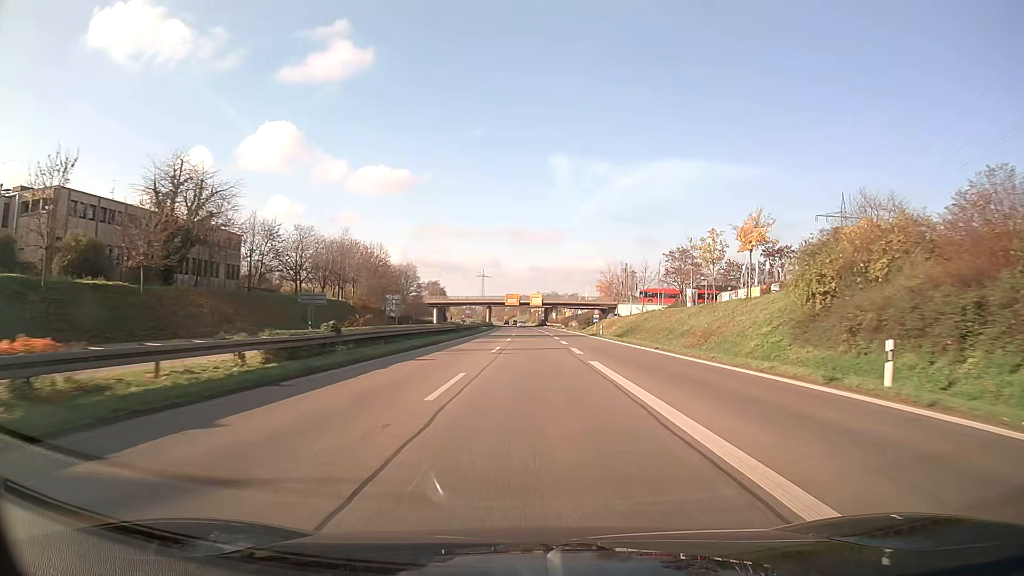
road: trunk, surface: asphalt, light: Day
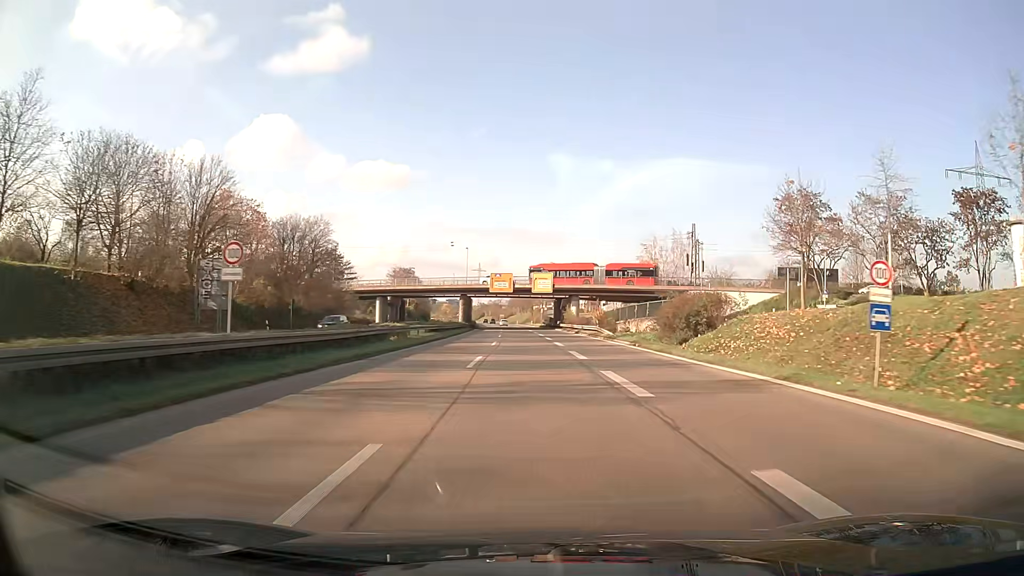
(0.0, +64.9) m; 0°
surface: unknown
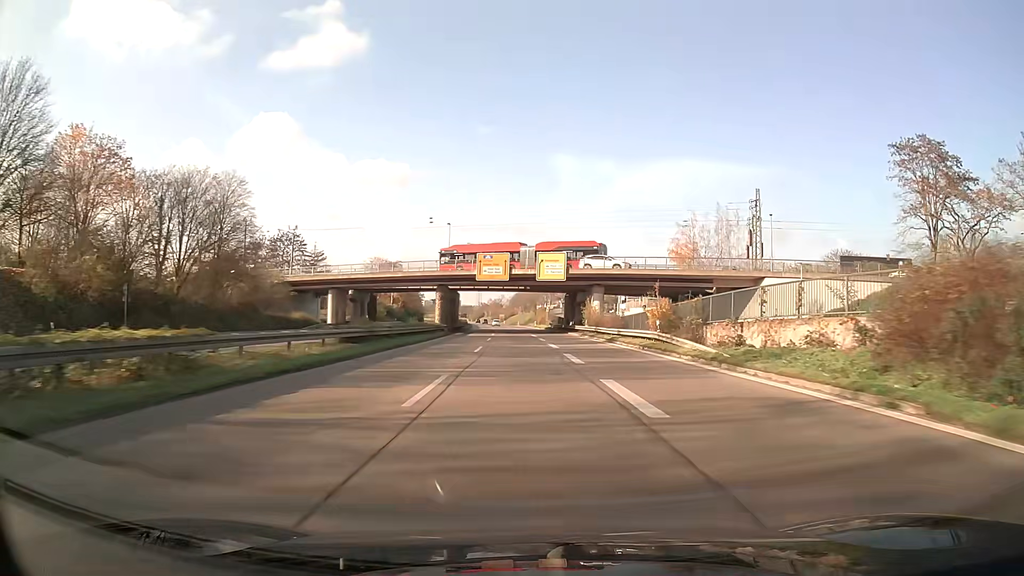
(-0.1, +26.7) m; 0°
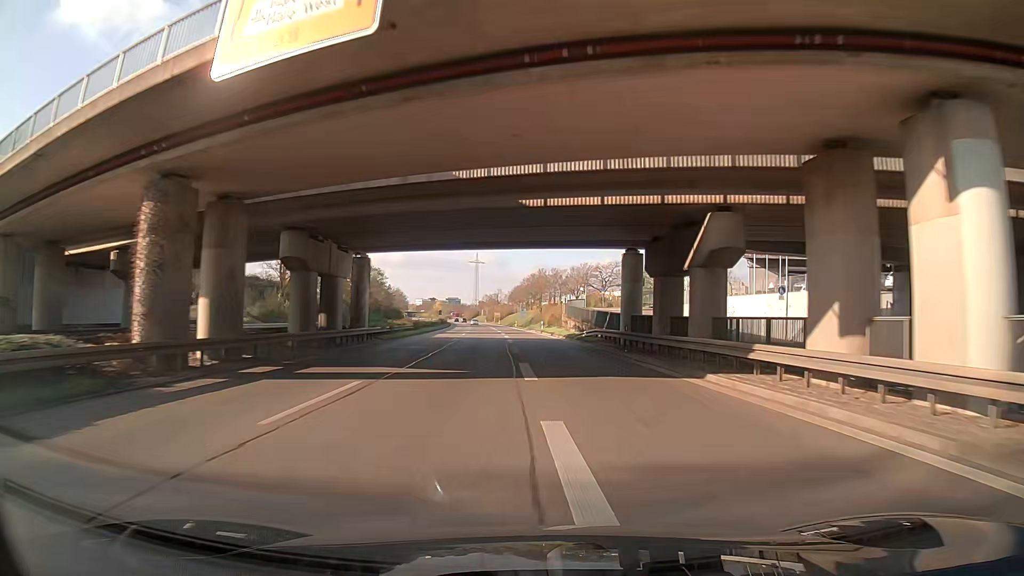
(-0.1, +54.7) m; -1°
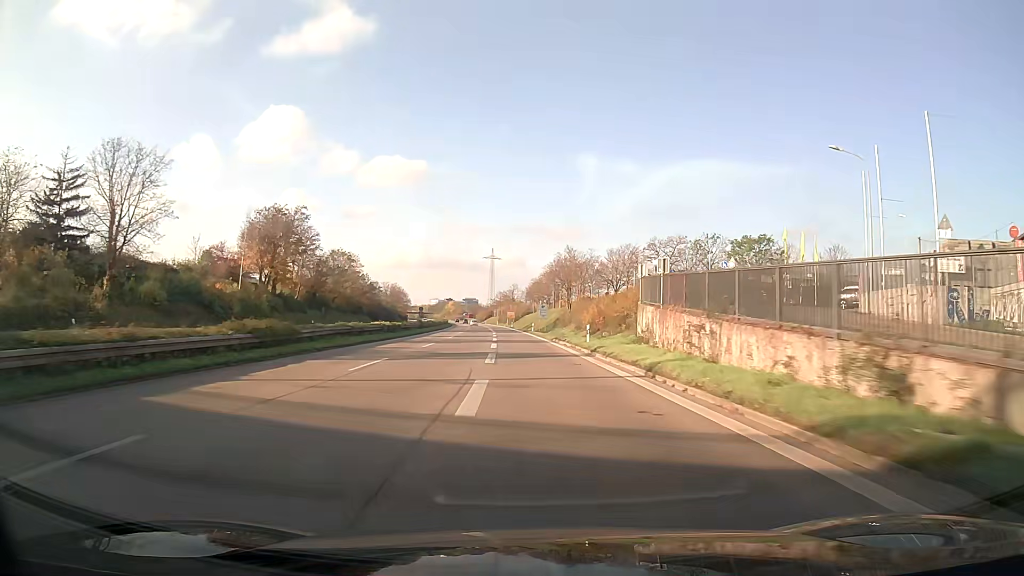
(-0.2, +41.6) m; -1°
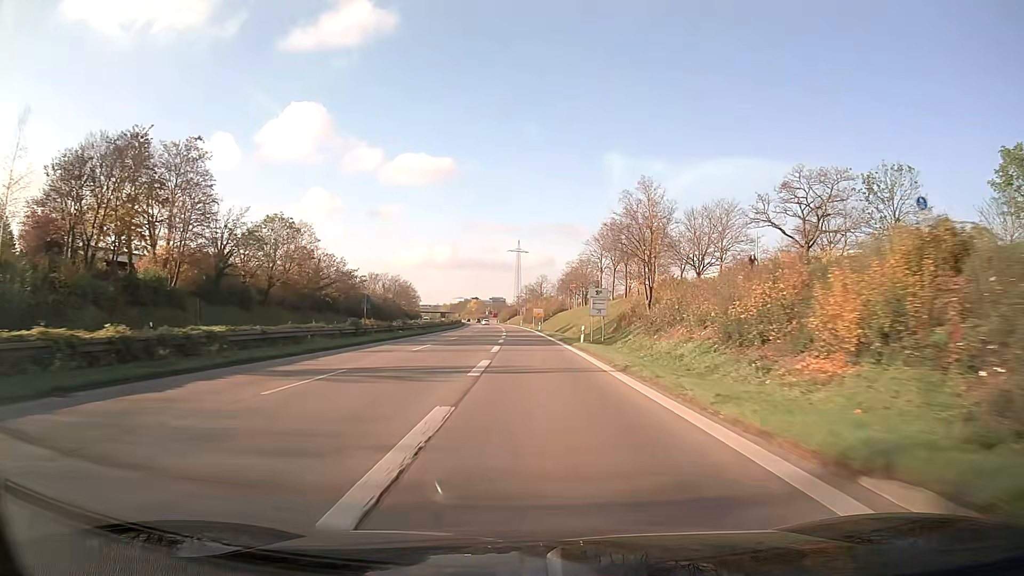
(-1.2, +41.6) m; -3°
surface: asphalt
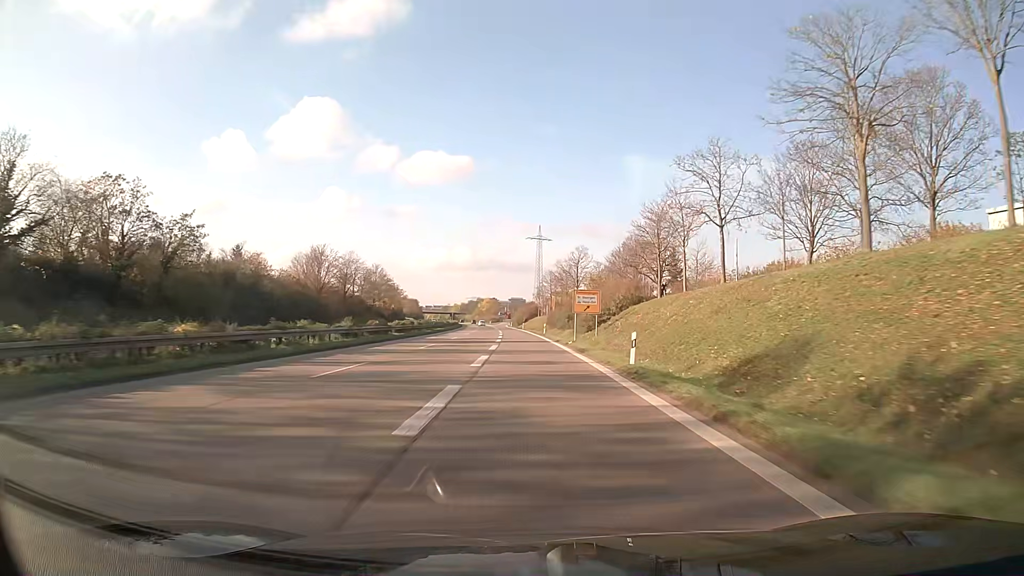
(-1.1, +69.1) m; -2°
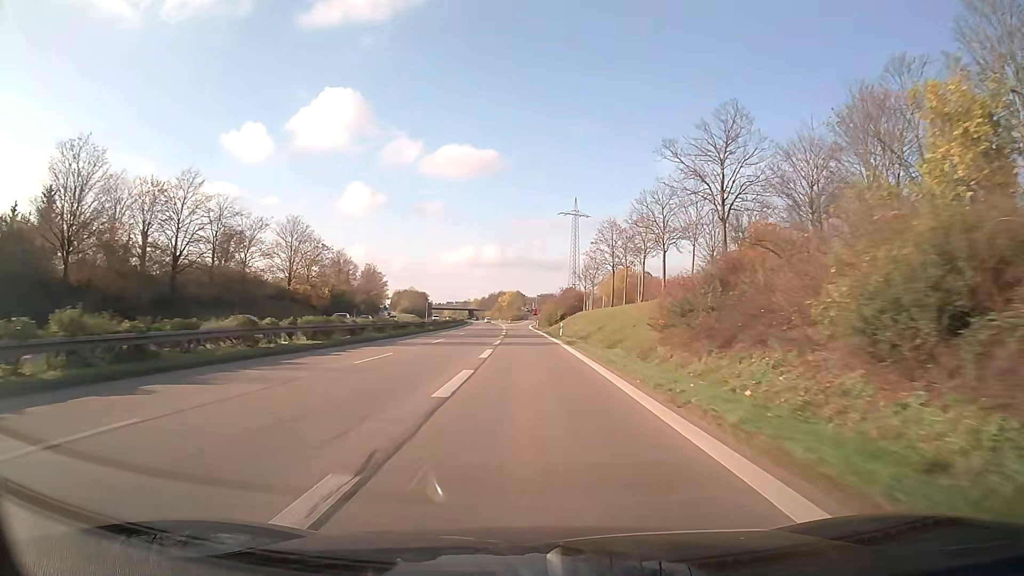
(-1.4, +68.7) m; -3°
